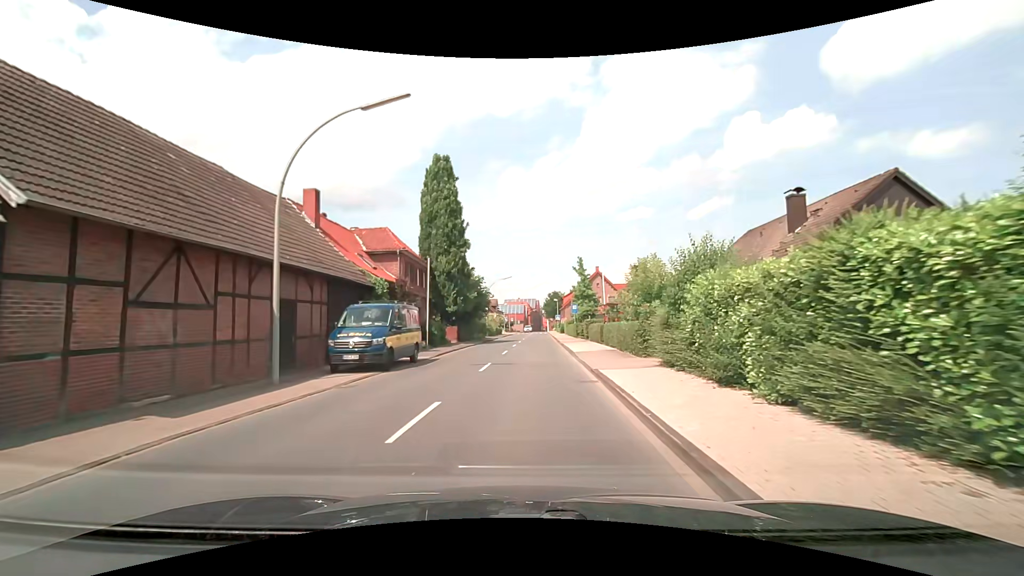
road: secondary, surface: asphalt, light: Day
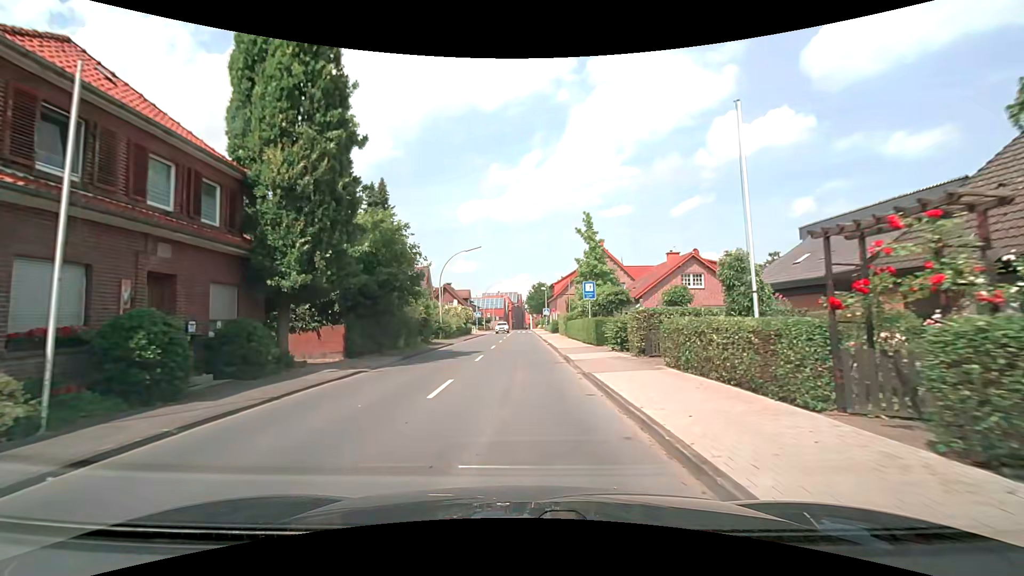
(+0.5, +23.8) m; +2°
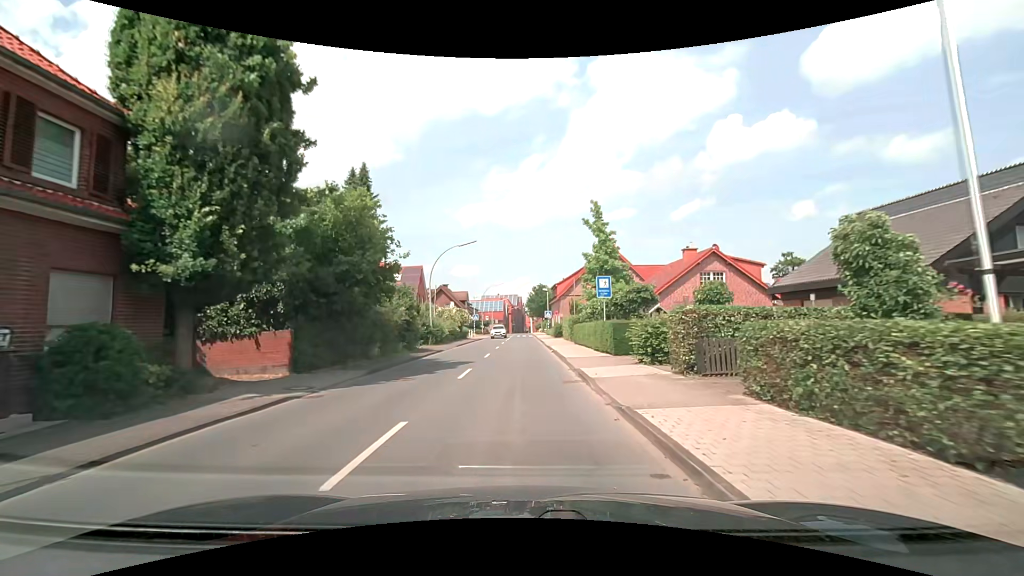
(0.0, +4.7) m; 0°
(0, +10) (0, +20) (0, +30) (0, +40) (0, +50) (0, +60) (0, +70) (0, +80) (0, +90) (0, +100) m
